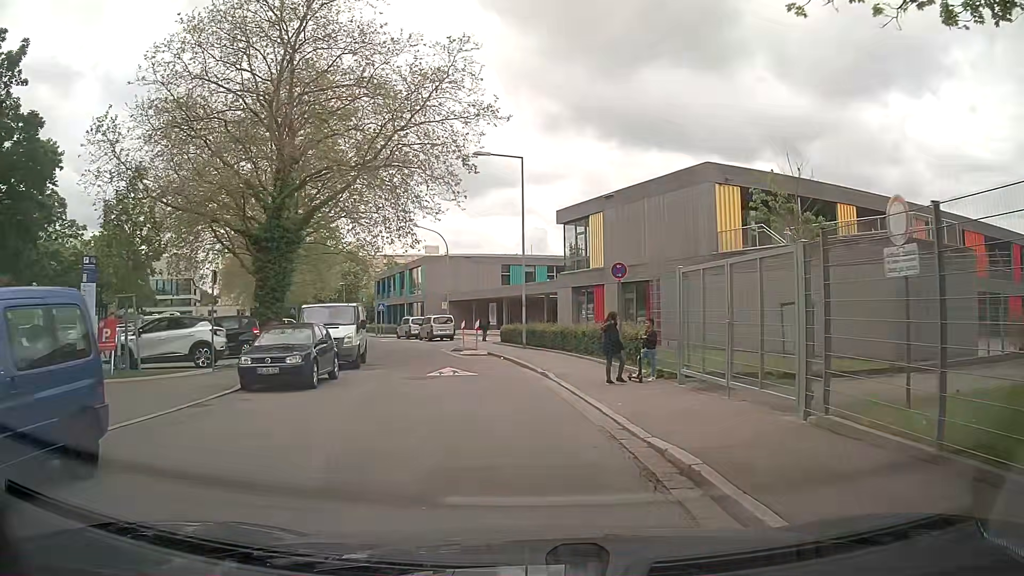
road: residential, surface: asphalt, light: Day
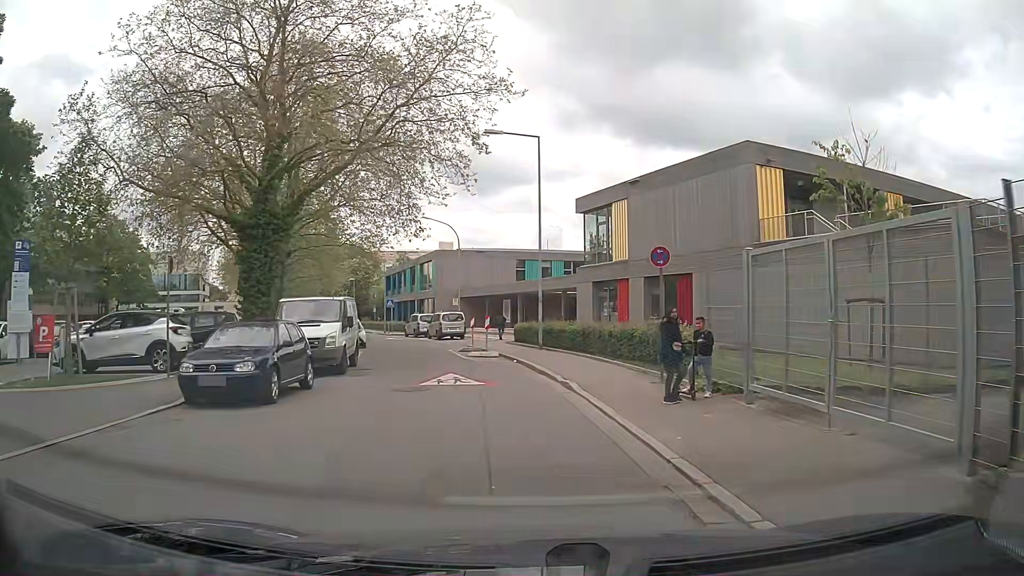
(-0.1, +3.3) m; -1°
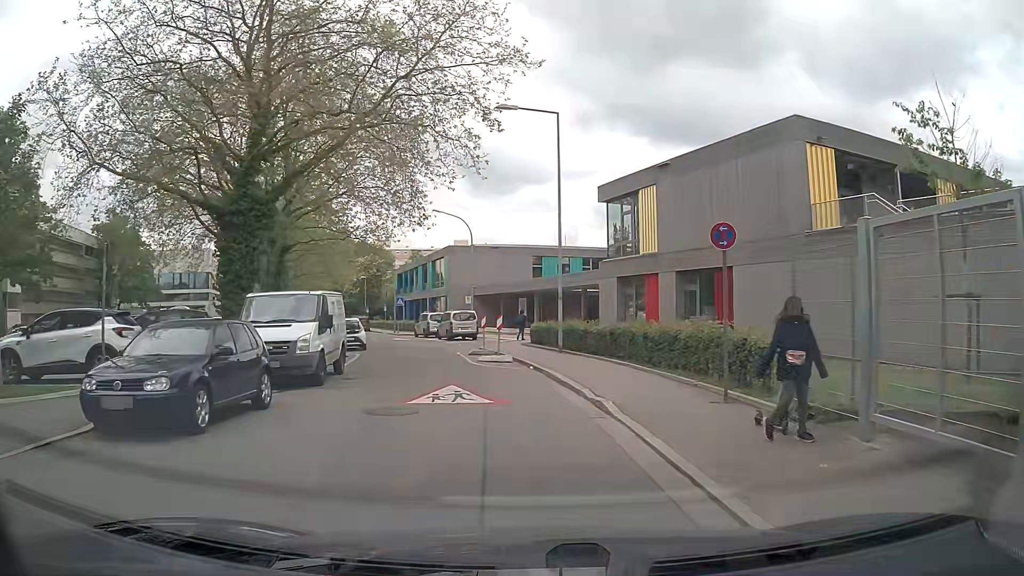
(-0.1, +3.3) m; -2°
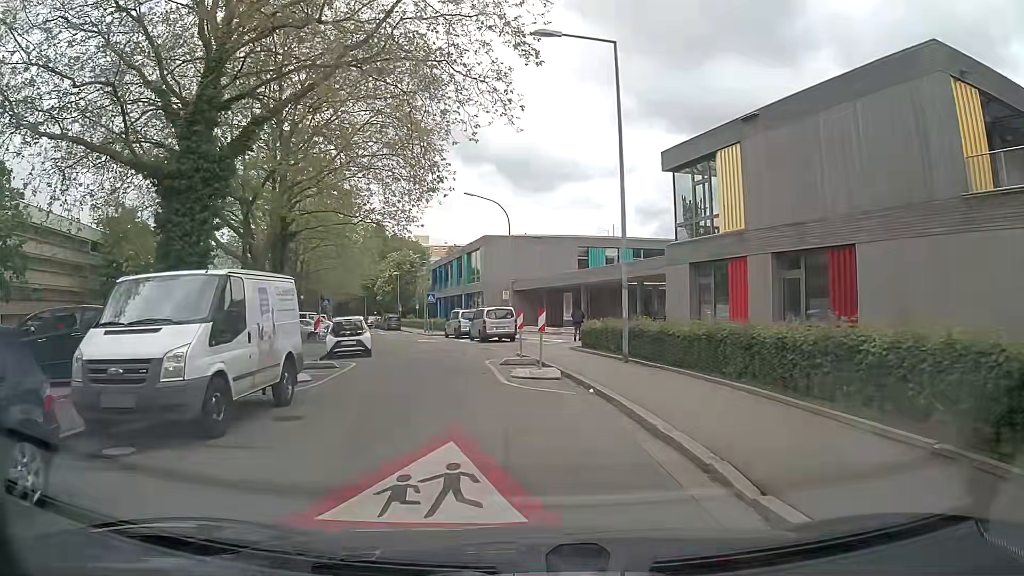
(-0.2, +6.7) m; -4°
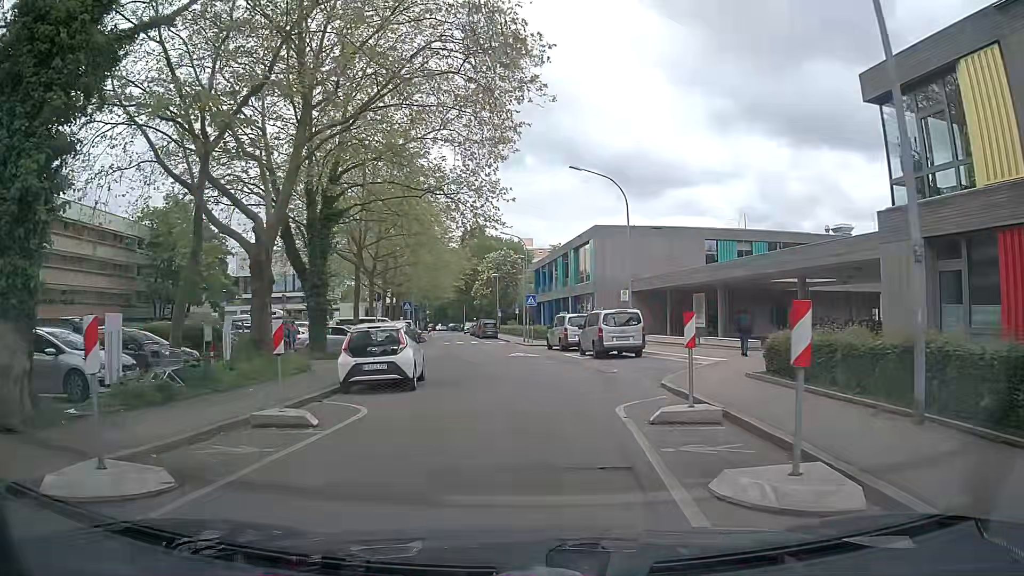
(-0.7, +10.0) m; -9°
